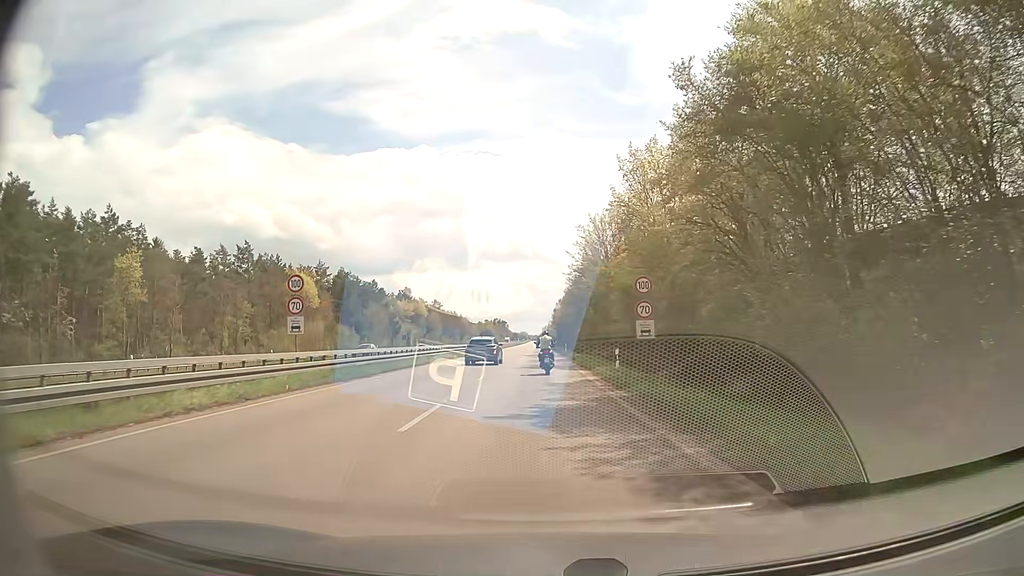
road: primary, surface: asphalt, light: Day
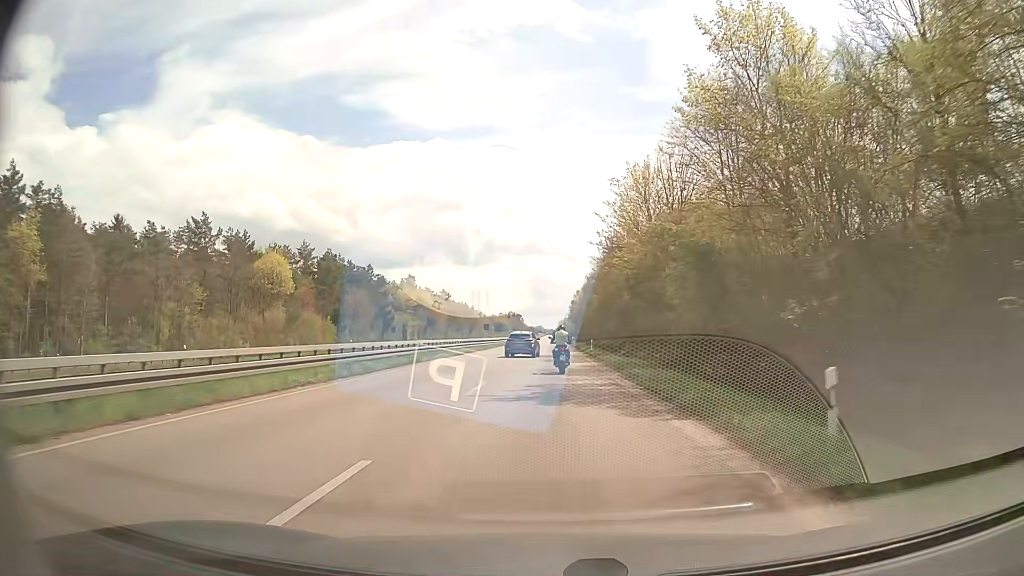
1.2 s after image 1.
(-0.4, +19.3) m; -1°
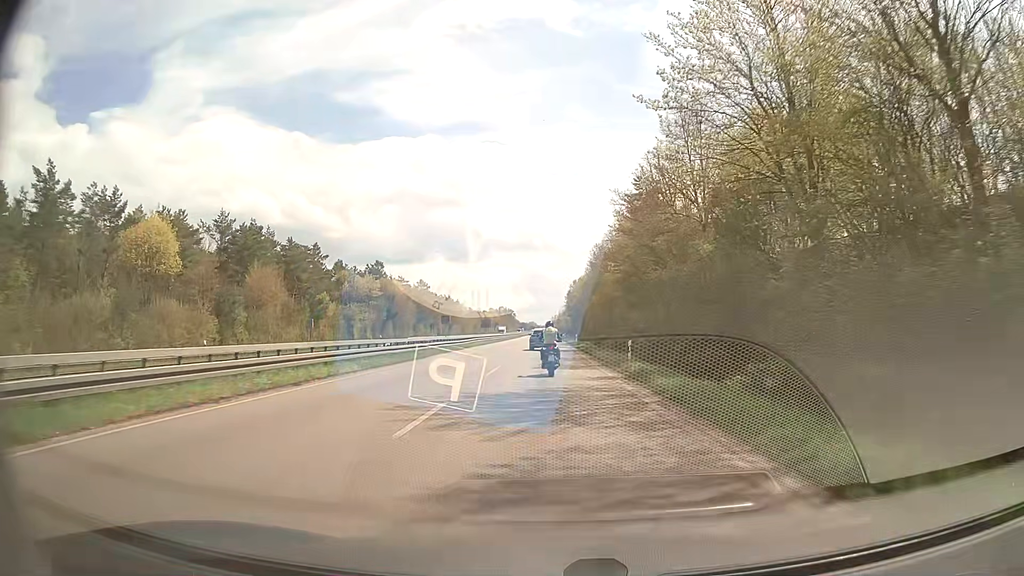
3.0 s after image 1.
(+0.1, +31.0) m; 0°
(0, +10) (0, +20) (0, +30) (0, +40) (0, +50) (0, +60) (0, +70) (0, +80) (-1, +90) (-1, +100) m
